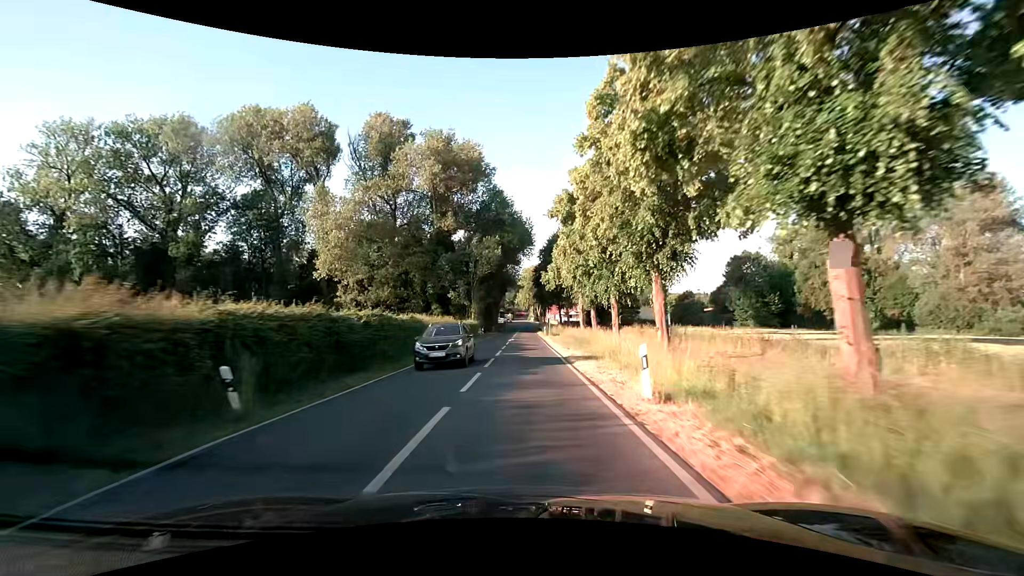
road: secondary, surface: asphalt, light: Day
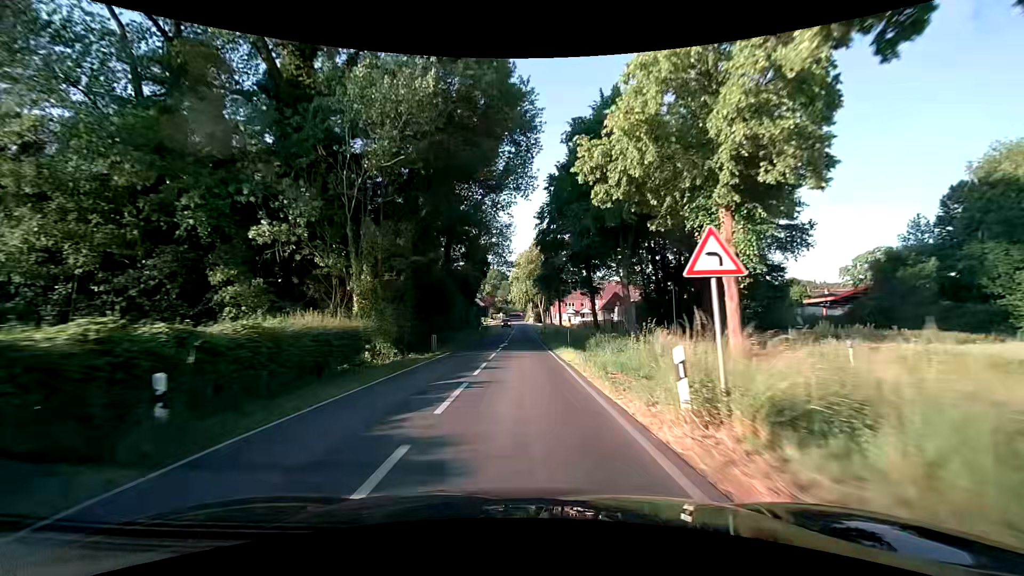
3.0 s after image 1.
(+0.1, +51.1) m; +1°
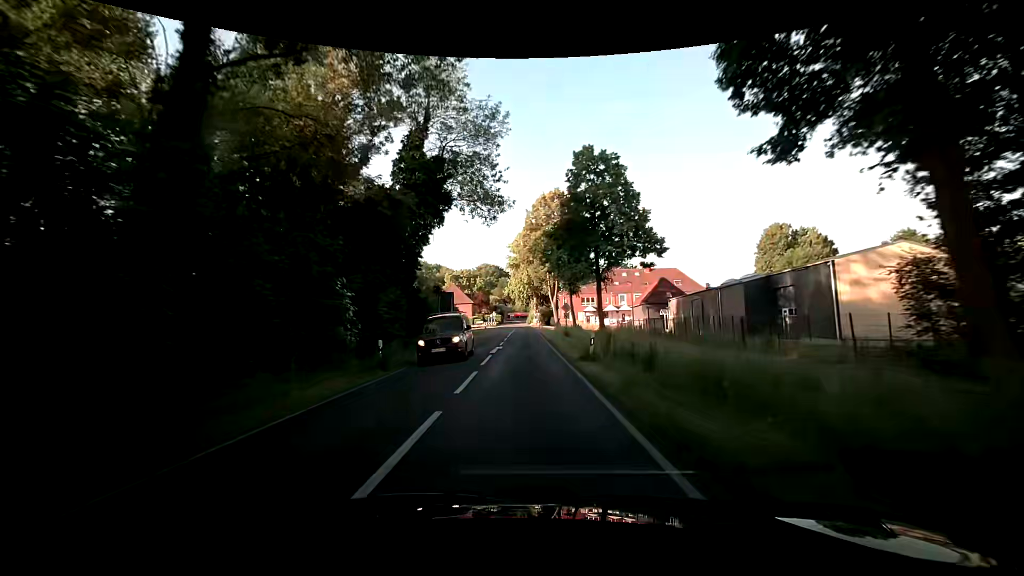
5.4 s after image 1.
(-0.2, +39.8) m; -1°
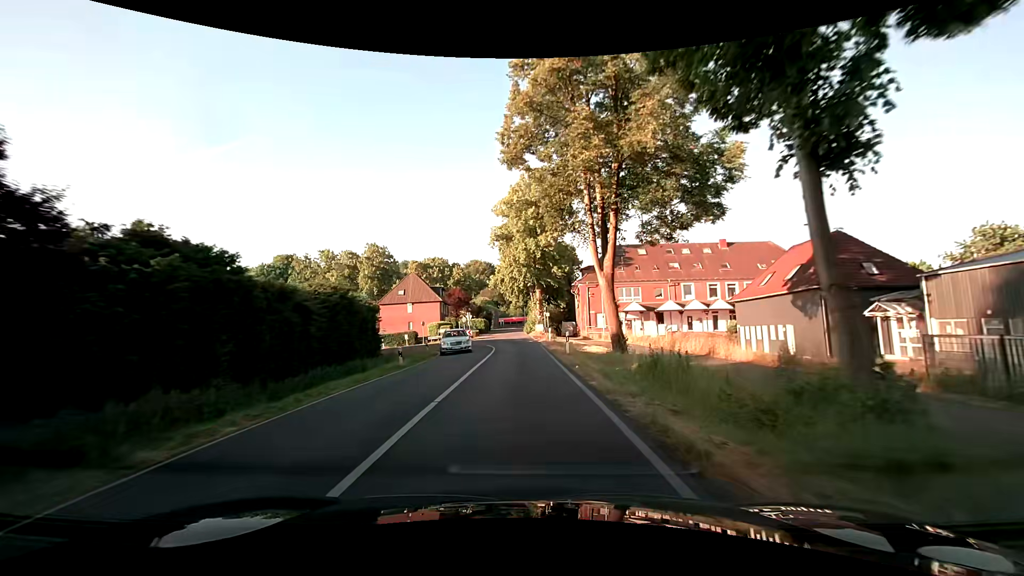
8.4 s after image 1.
(+0.9, +44.3) m; +1°
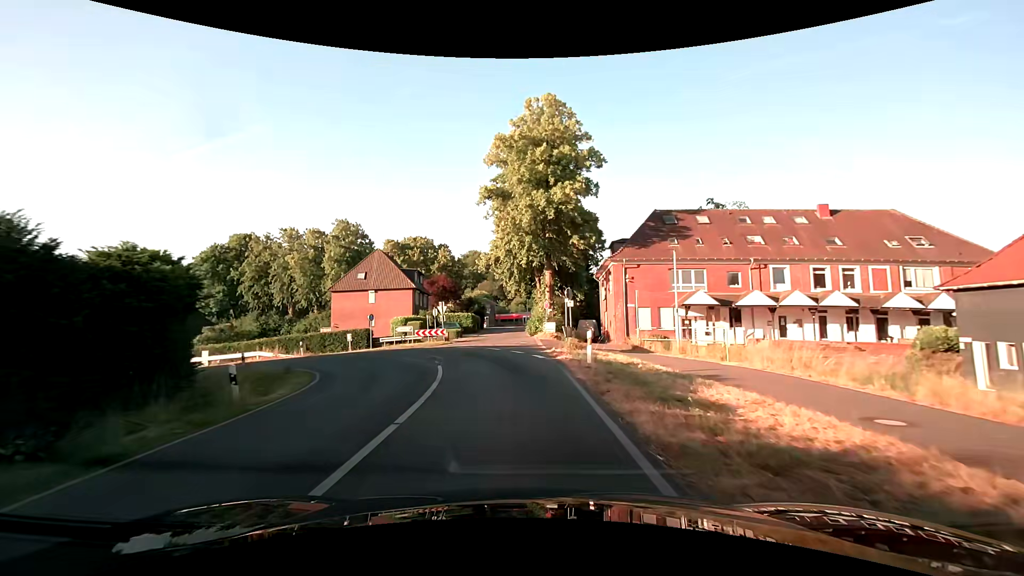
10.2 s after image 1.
(+0.2, +21.6) m; 0°
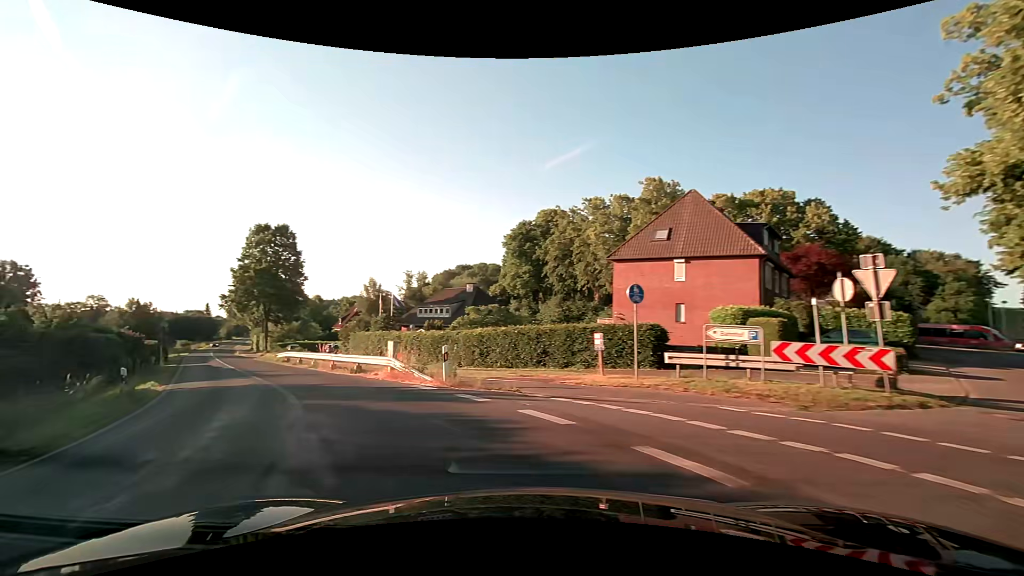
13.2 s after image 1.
(-4.6, +26.8) m; -36°
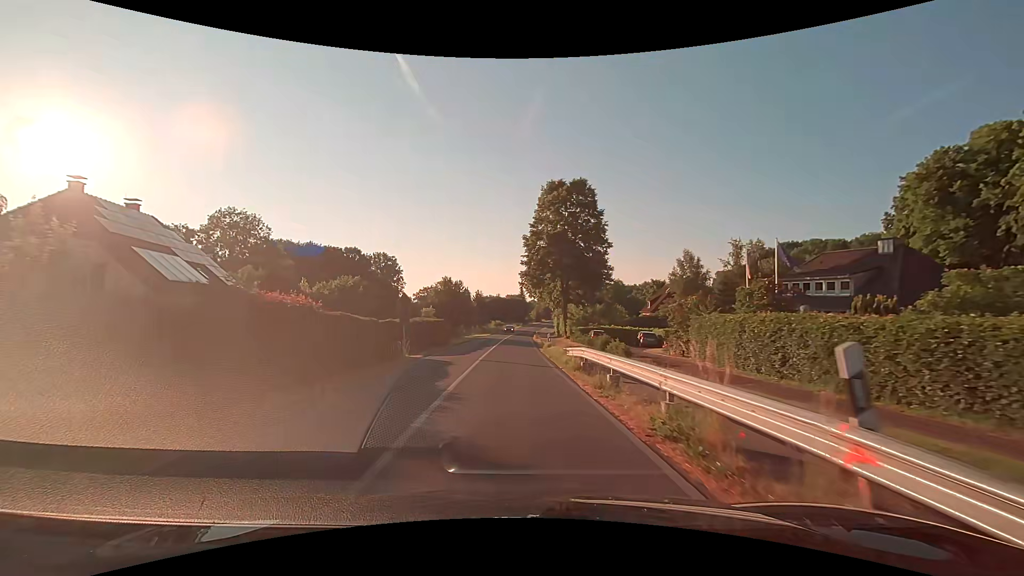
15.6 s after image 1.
(-8.5, +20.5) m; -34°
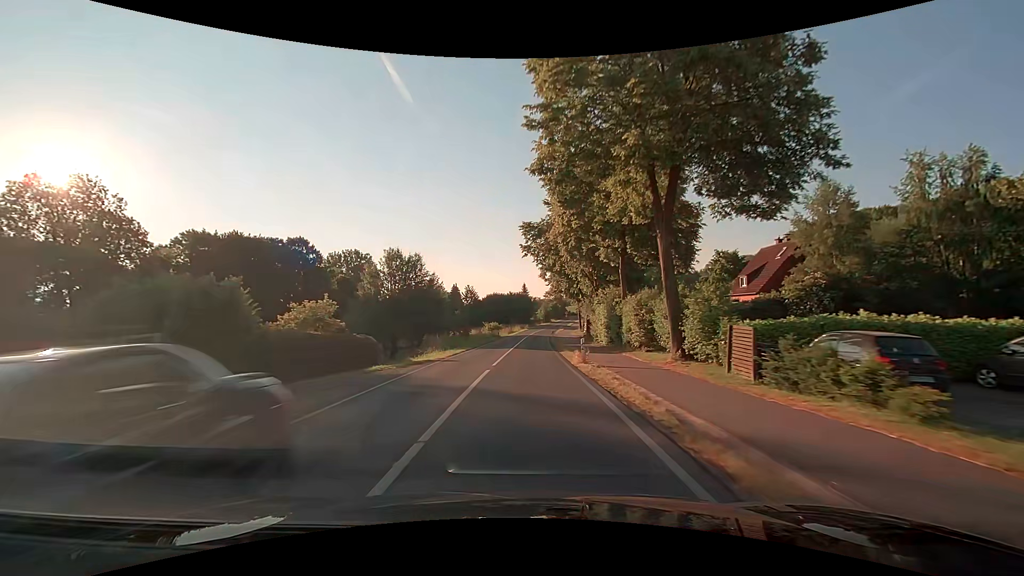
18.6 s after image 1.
(-0.7, +40.5) m; -1°
(0, +10) (0, +20) (0, +30) (+1, +40) (+1, +50) (+1, +60) (+2, +70) (+2, +80) (+3, +90) (+4, +100) m
